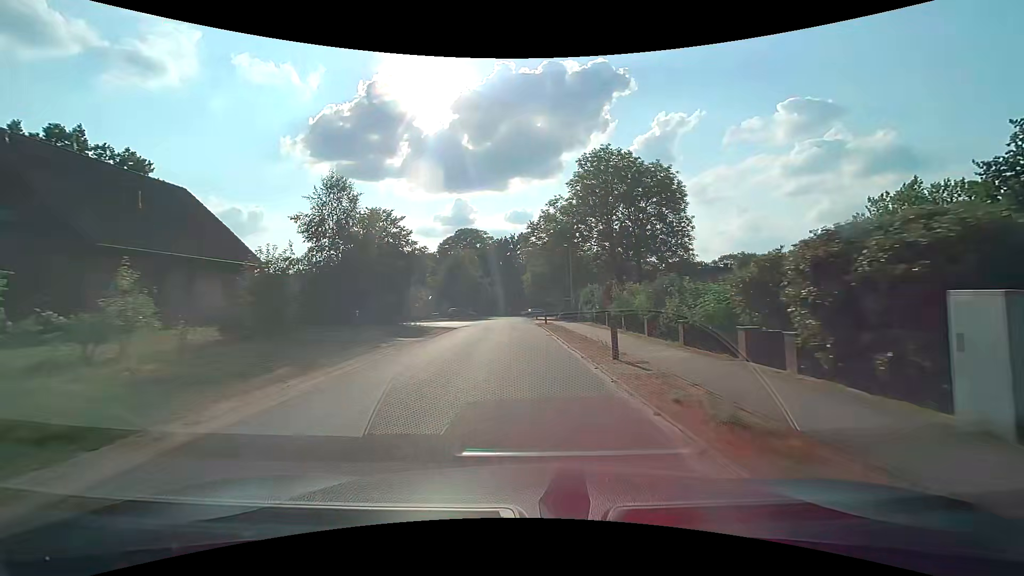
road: residential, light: Day
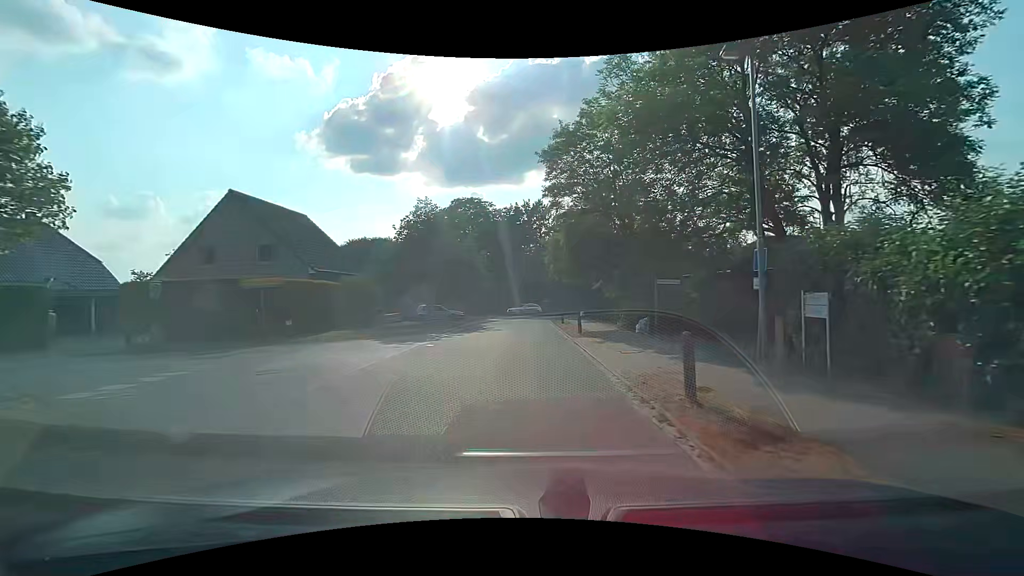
(-0.6, +28.1) m; -2°
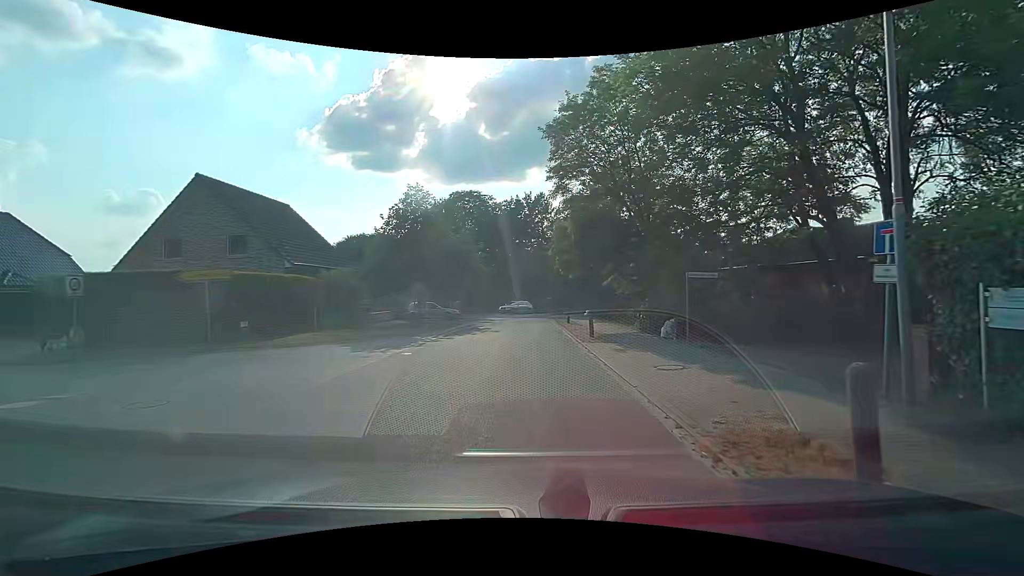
(0.0, +3.1) m; 0°
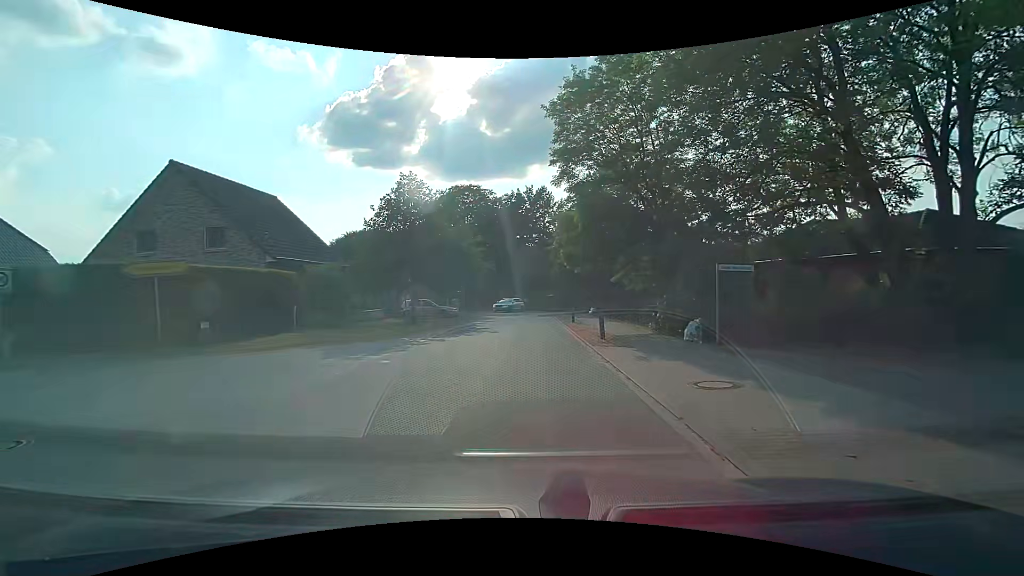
(0.0, +2.0) m; 0°
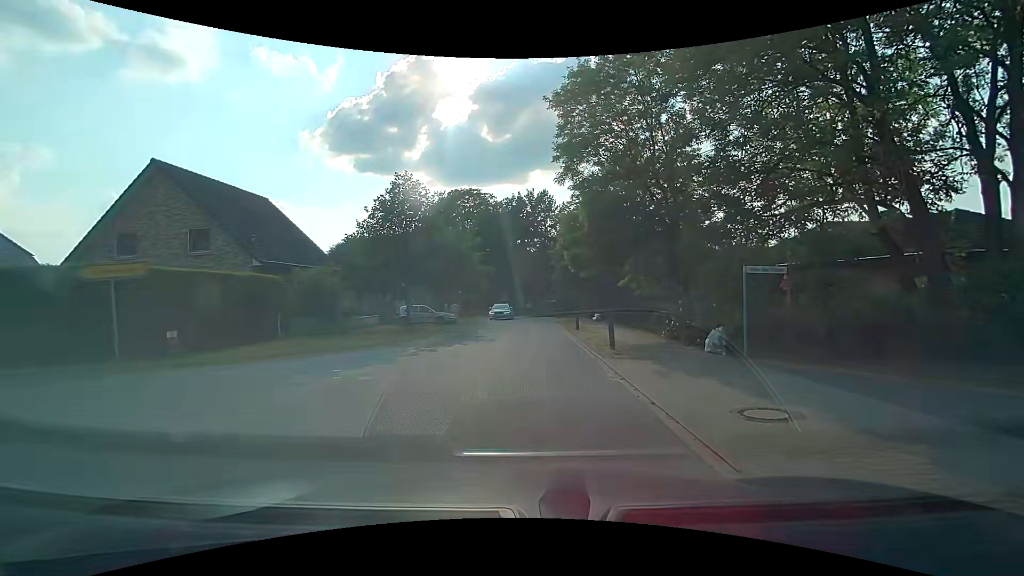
(0.0, +1.3) m; +1°
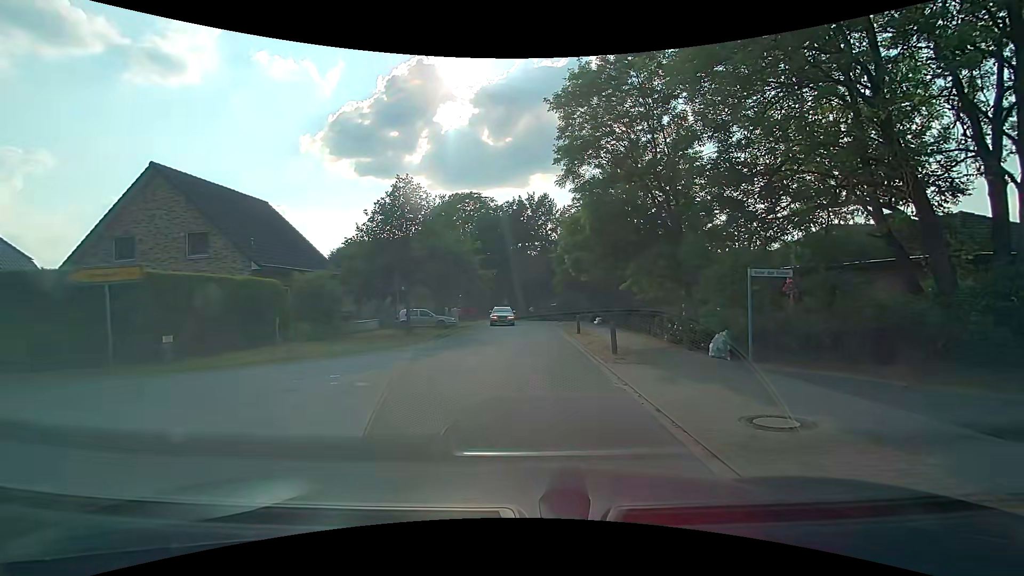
(0.0, +0.2) m; 0°
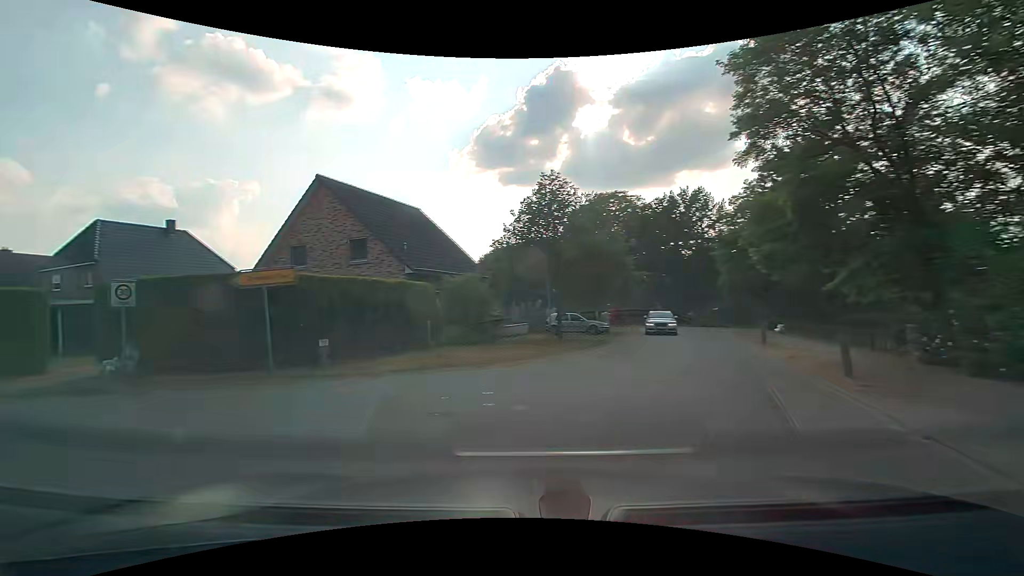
(-0.4, +2.5) m; -16°
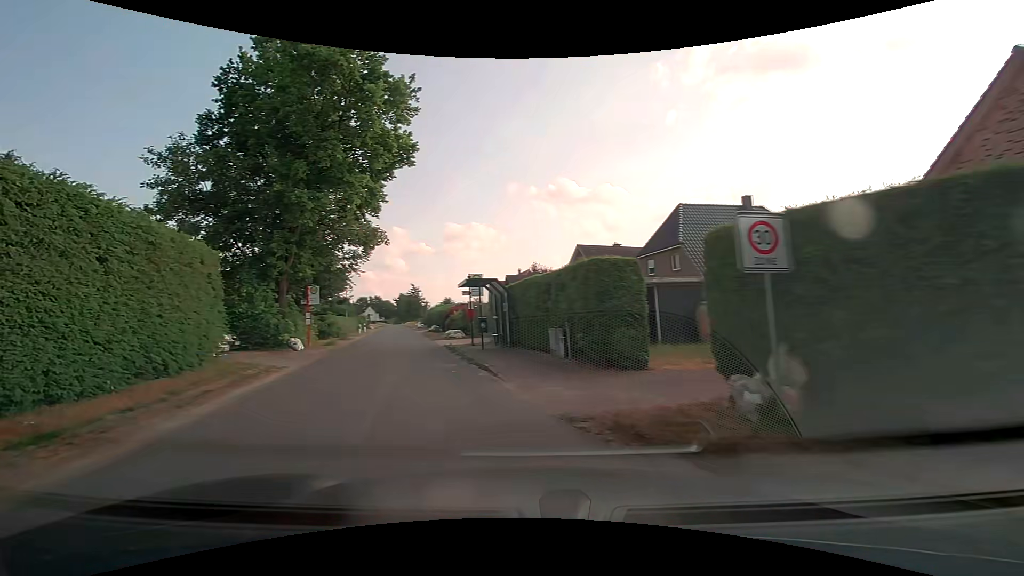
(-5.0, +7.6) m; -59°
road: unclassified
(-2, +10) (-4, +20) (-7, +29) (-9, +39) (-12, +48) (-15, +58) (-18, +68) (-20, +77) (-23, +87) (-26, +96) m
